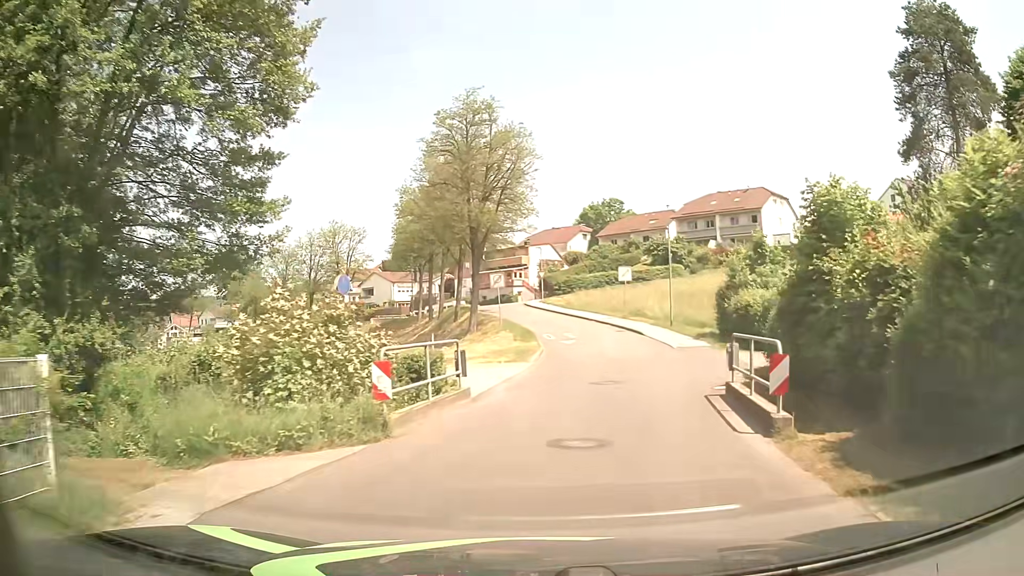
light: Day
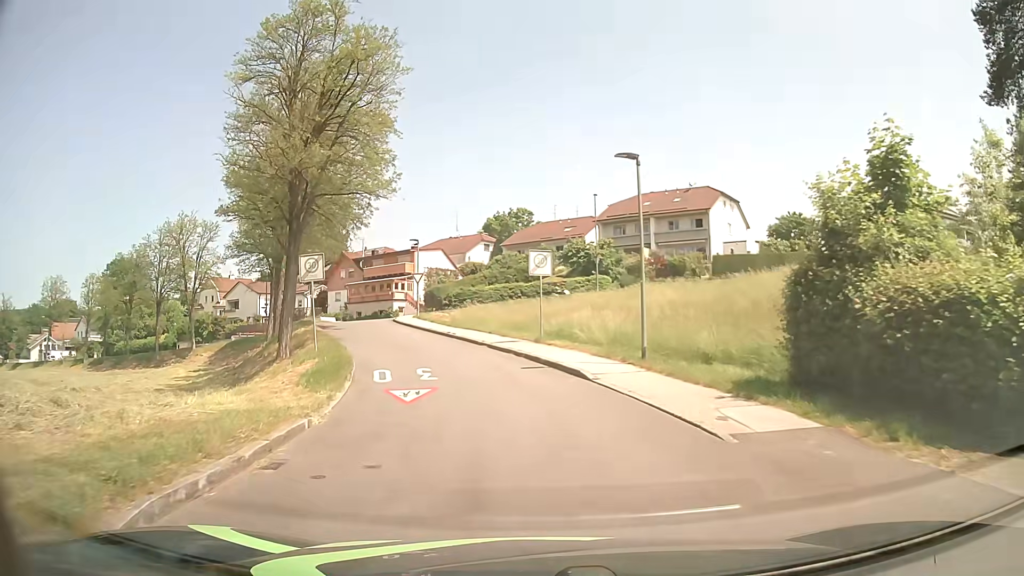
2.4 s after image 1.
(+1.9, +18.5) m; +8°
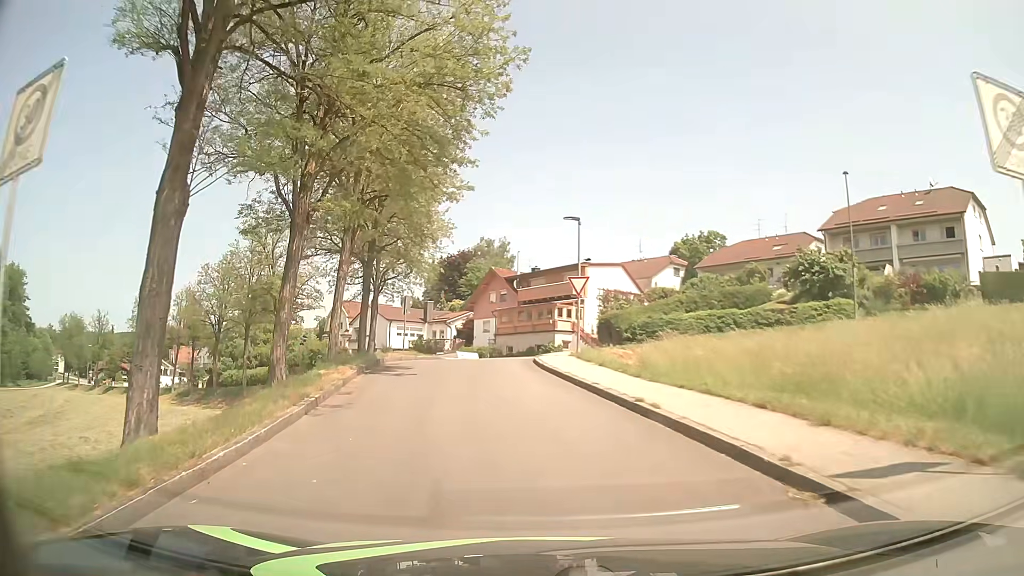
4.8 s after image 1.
(-2.3, +19.2) m; -15°
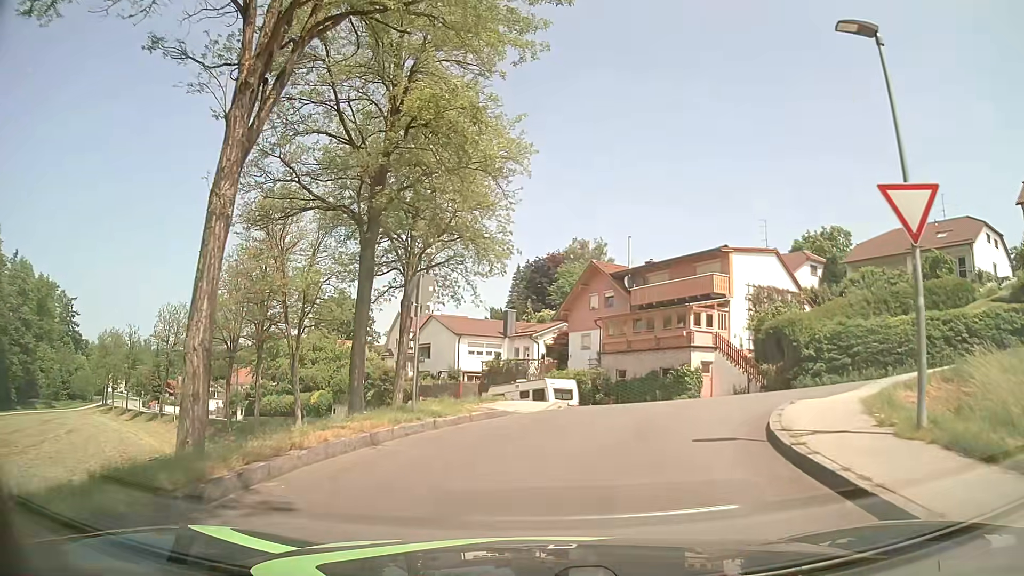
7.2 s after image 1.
(-1.7, +17.0) m; -8°
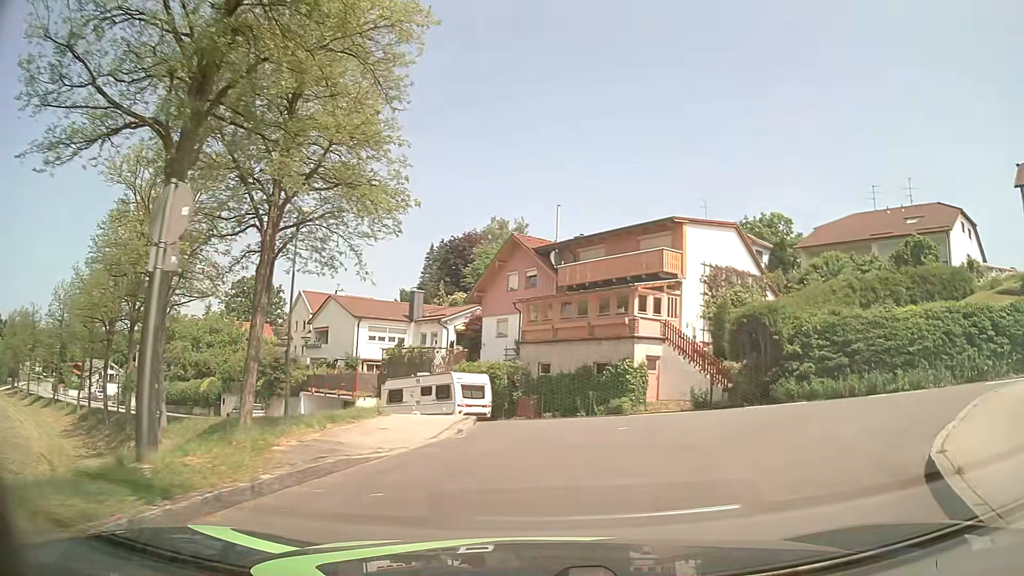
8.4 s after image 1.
(+0.2, +6.9) m; +7°
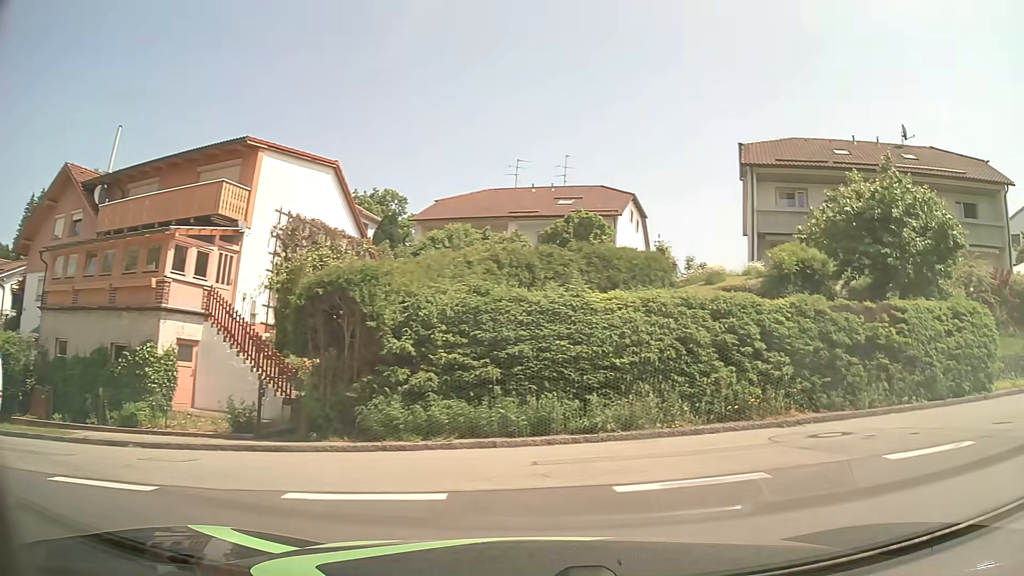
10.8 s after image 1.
(+2.4, +9.3) m; +35°
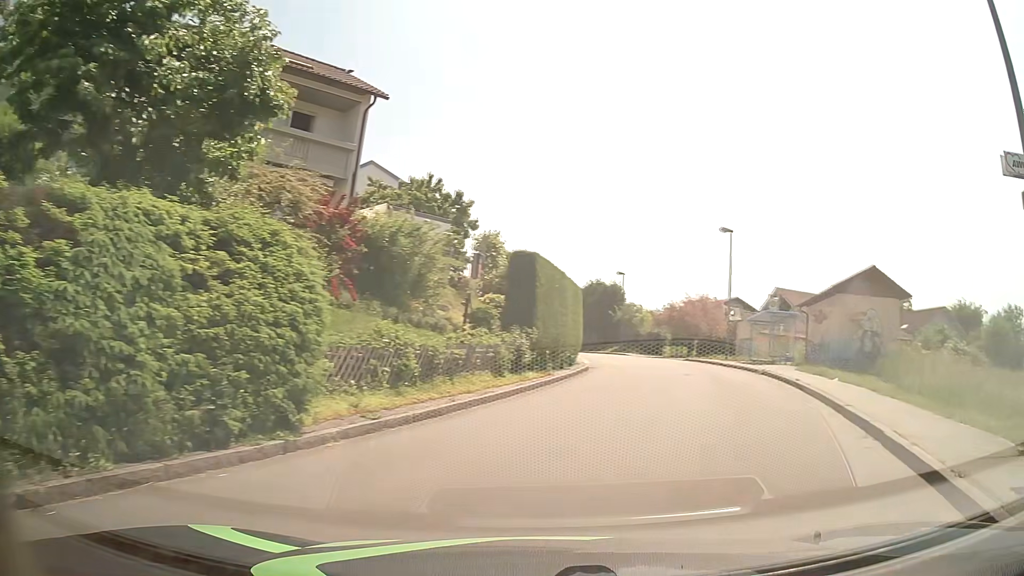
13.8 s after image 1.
(+5.4, +9.7) m; +62°
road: unclassified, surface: asphalt
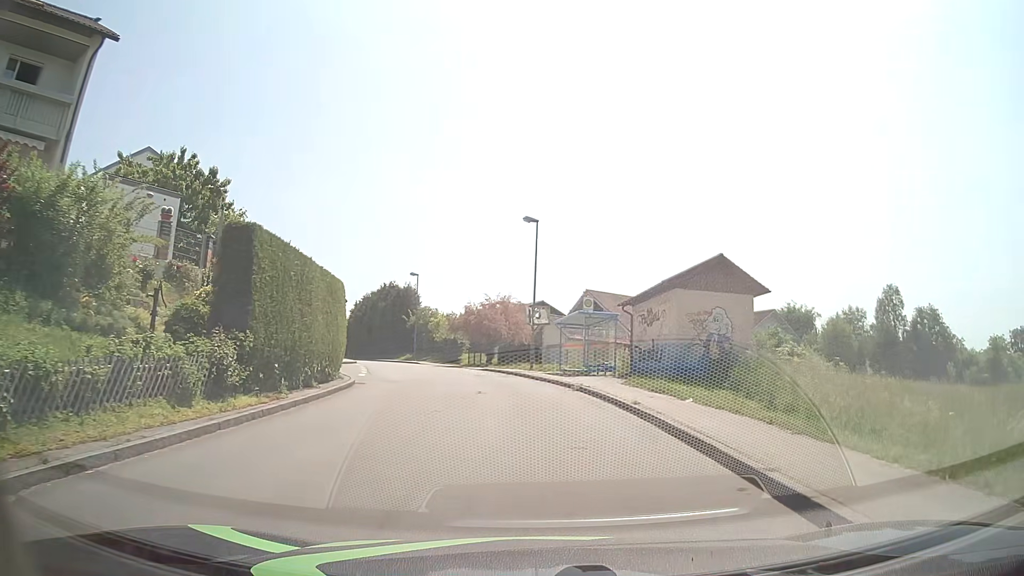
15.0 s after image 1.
(+1.2, +5.8) m; +17°
(0, +10) (-1, +20) (-3, +30) (-6, +39) (-9, +49) (-14, +58) (-19, +66) (-25, +75) (-30, +83) (-35, +92) m
